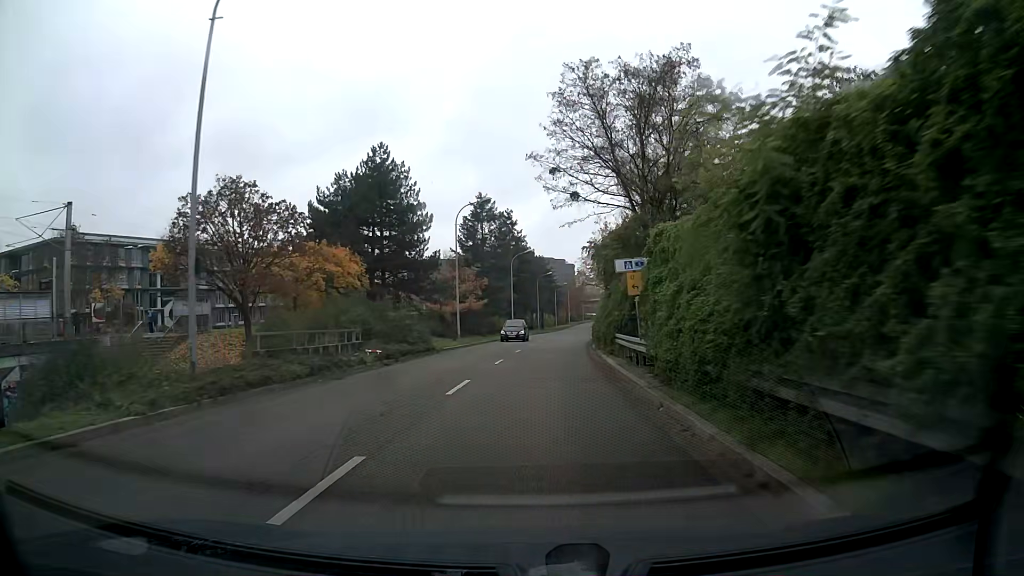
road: tertiary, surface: asphalt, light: Day
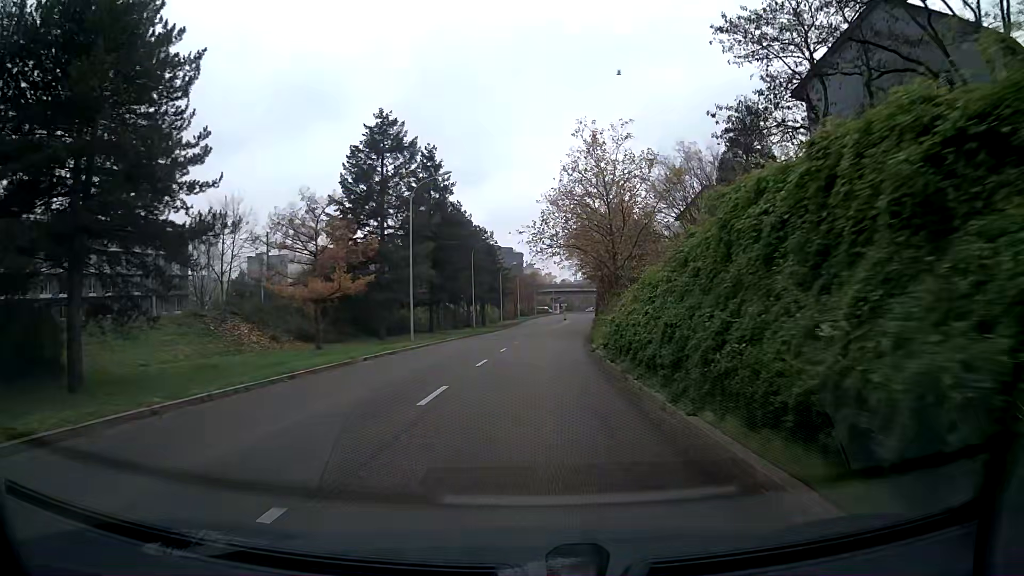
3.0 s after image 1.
(+1.5, +37.8) m; +4°
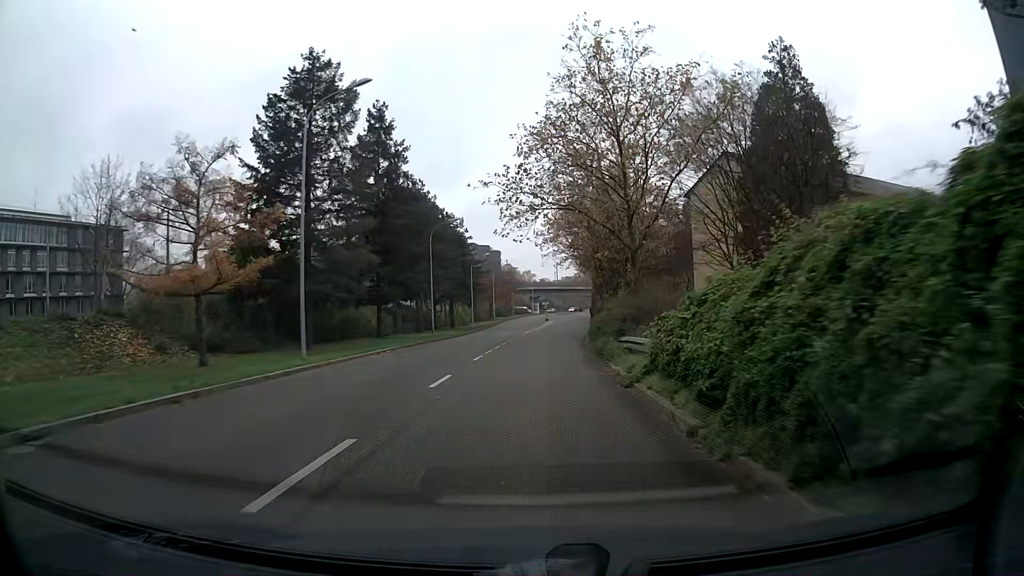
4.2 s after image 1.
(+0.2, +15.1) m; +2°
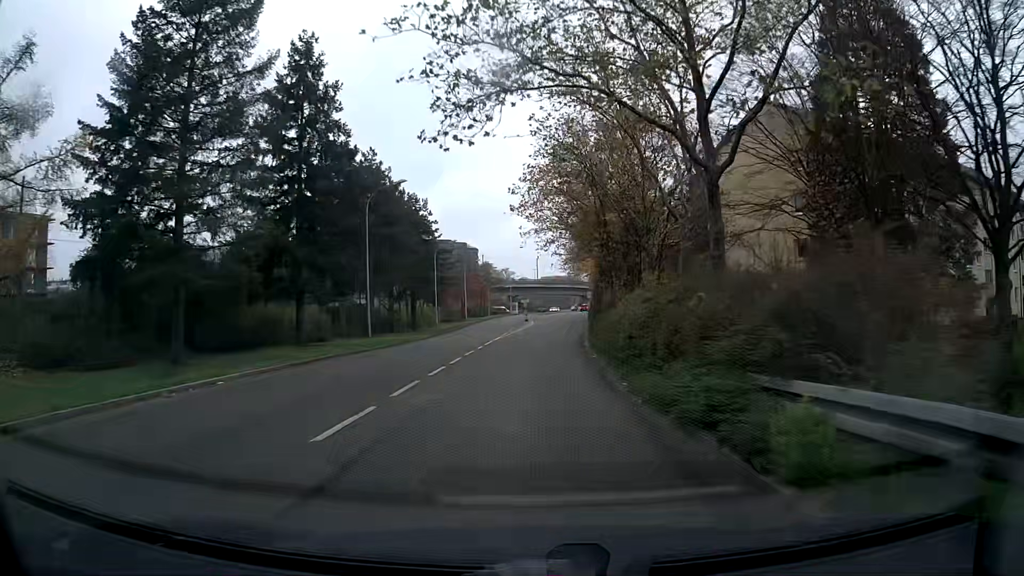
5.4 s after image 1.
(+0.2, +15.1) m; +2°
